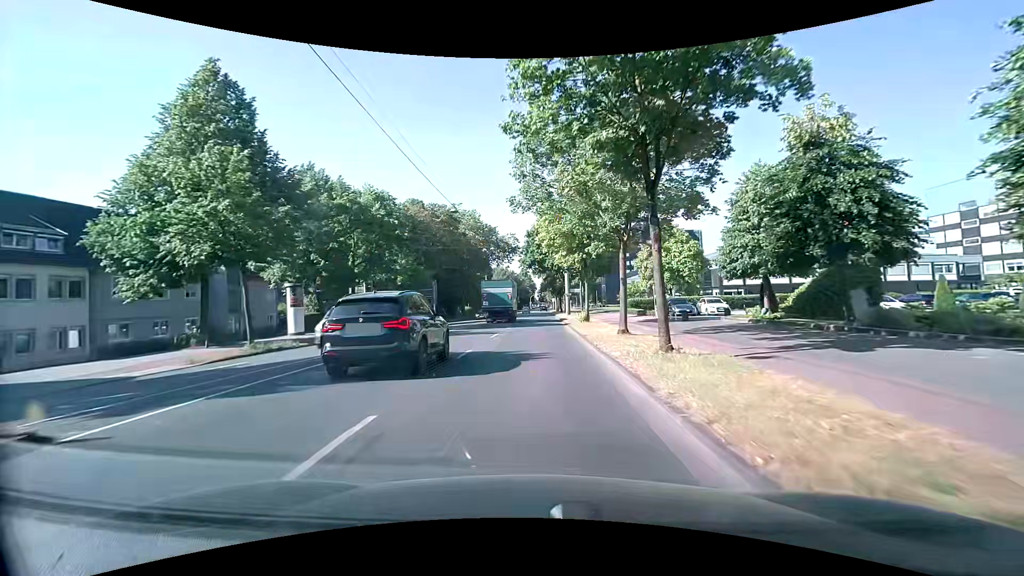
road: primary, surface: asphalt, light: Day
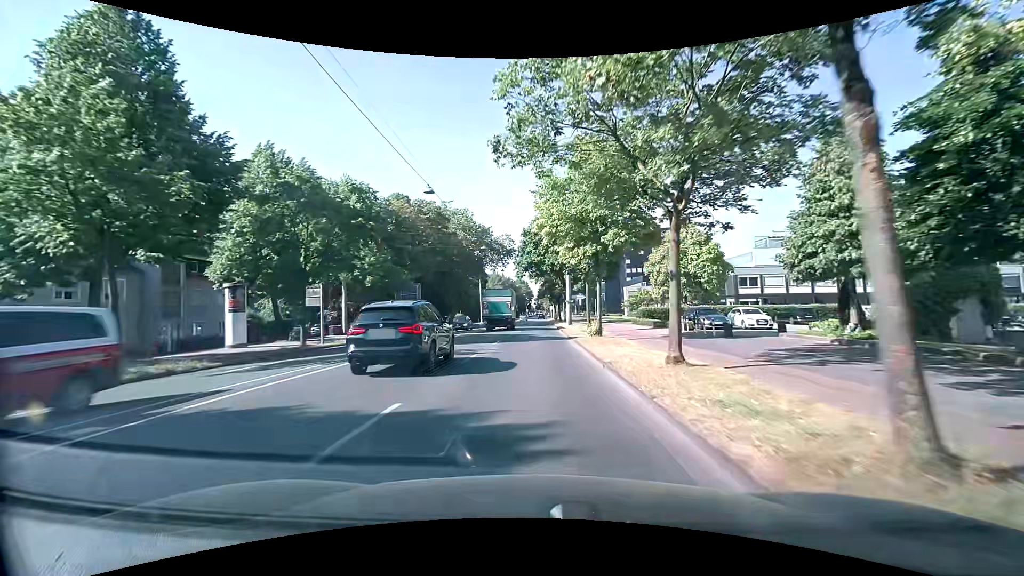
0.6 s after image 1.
(+0.1, +7.6) m; +1°
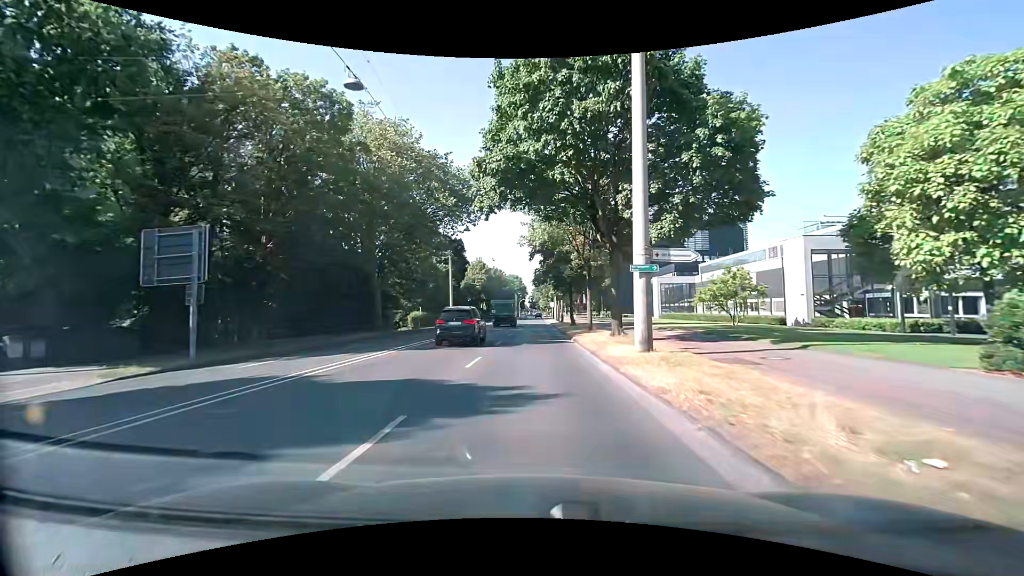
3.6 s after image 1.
(+0.3, +37.0) m; +1°
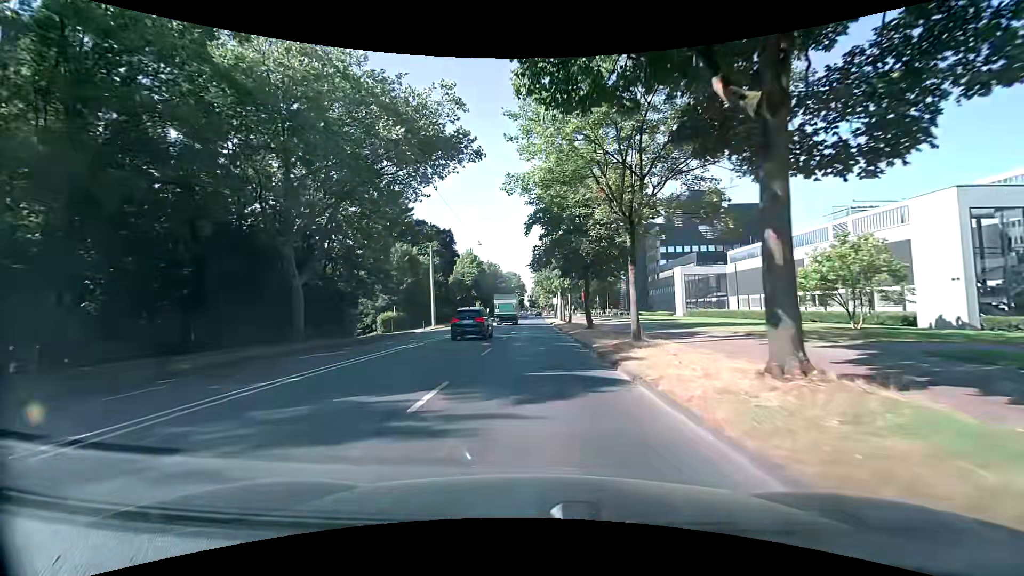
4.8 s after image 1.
(-0.1, +15.0) m; -1°
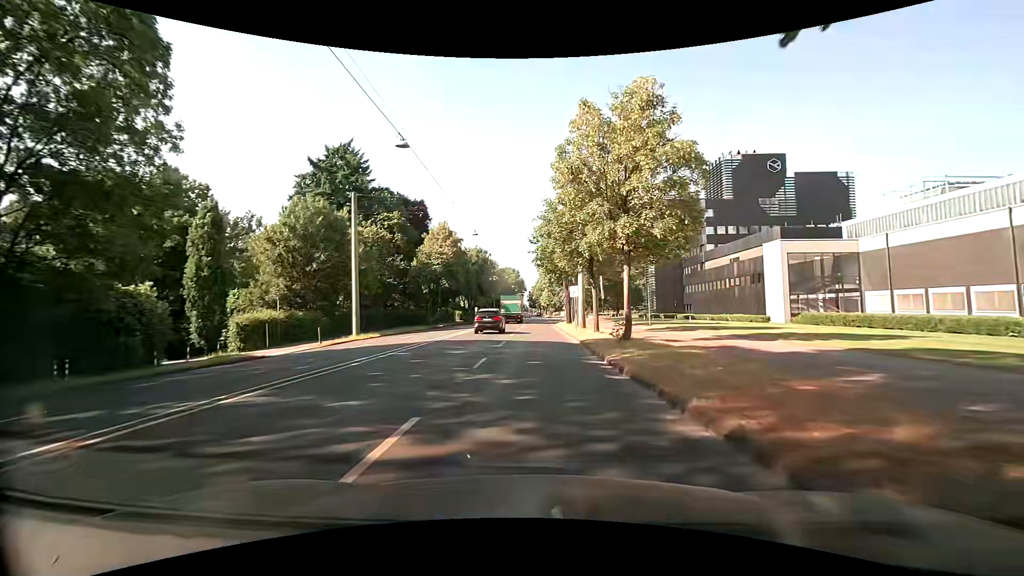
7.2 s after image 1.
(-0.1, +30.3) m; -1°
(0, +10) (0, +20) (0, +30) (+1, +40) (+1, +50) (+1, +60) (+1, +70) (+1, +80) (+2, +90) (+2, +100) m
